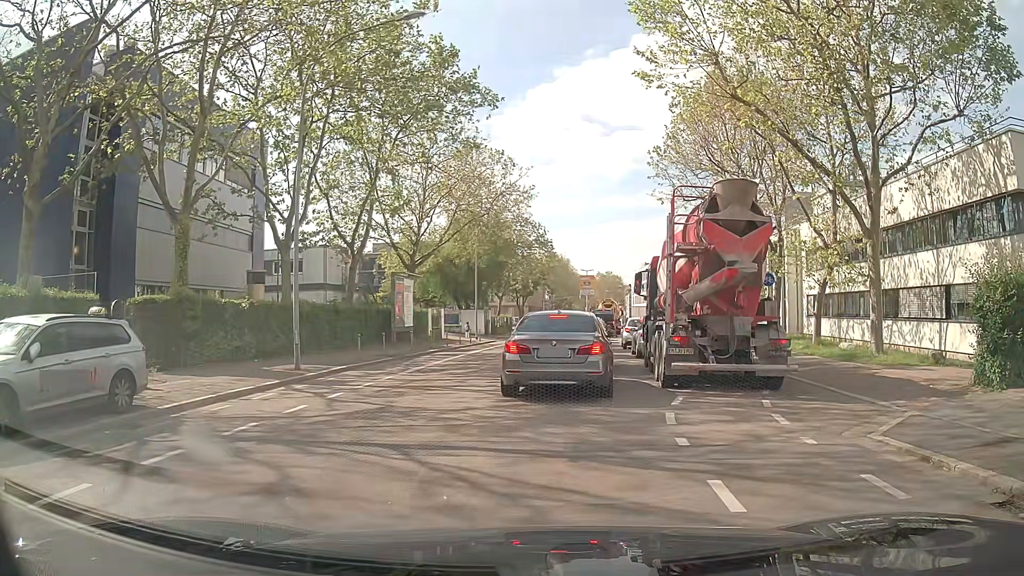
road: tertiary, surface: asphalt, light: Day
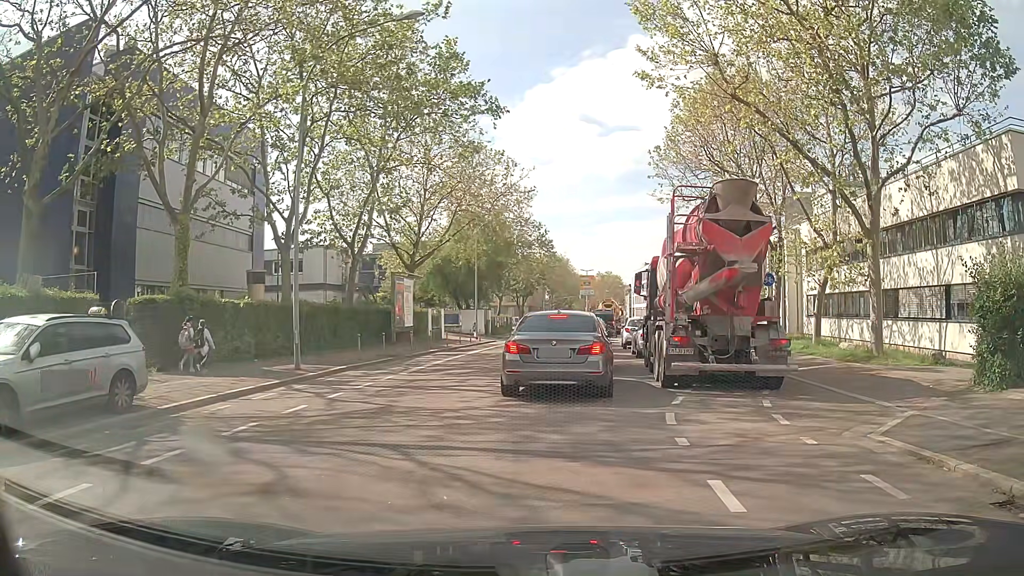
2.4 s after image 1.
(0.0, 0.0) m; 0°
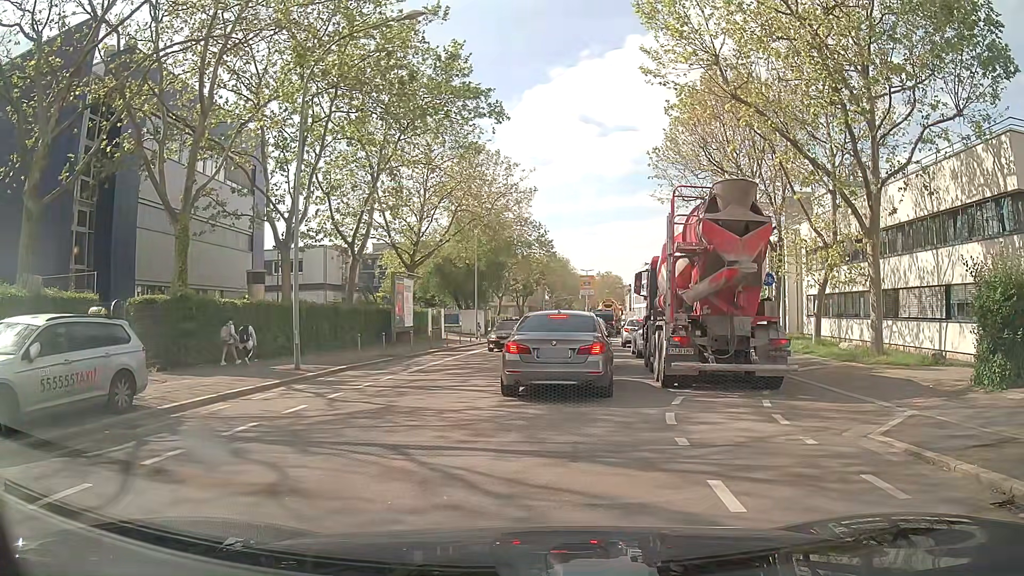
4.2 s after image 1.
(0.0, 0.0) m; 0°
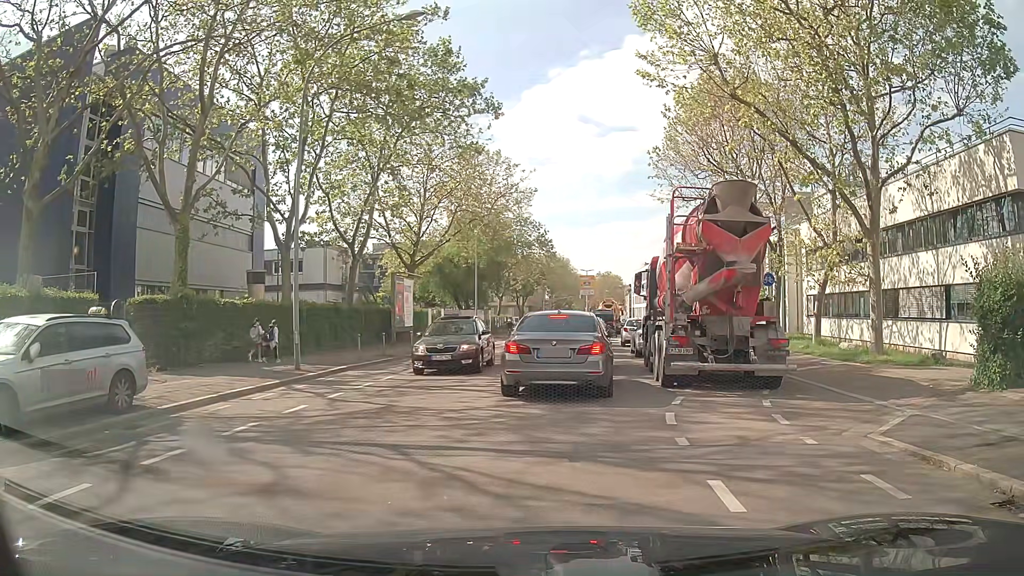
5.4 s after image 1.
(0.0, 0.0) m; 0°
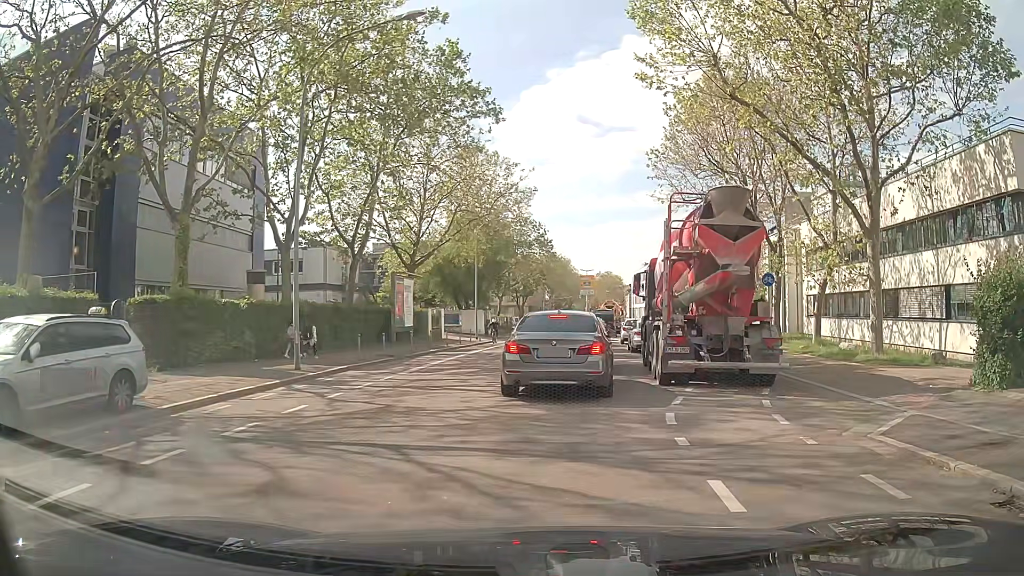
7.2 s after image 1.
(0.0, 0.0) m; 0°
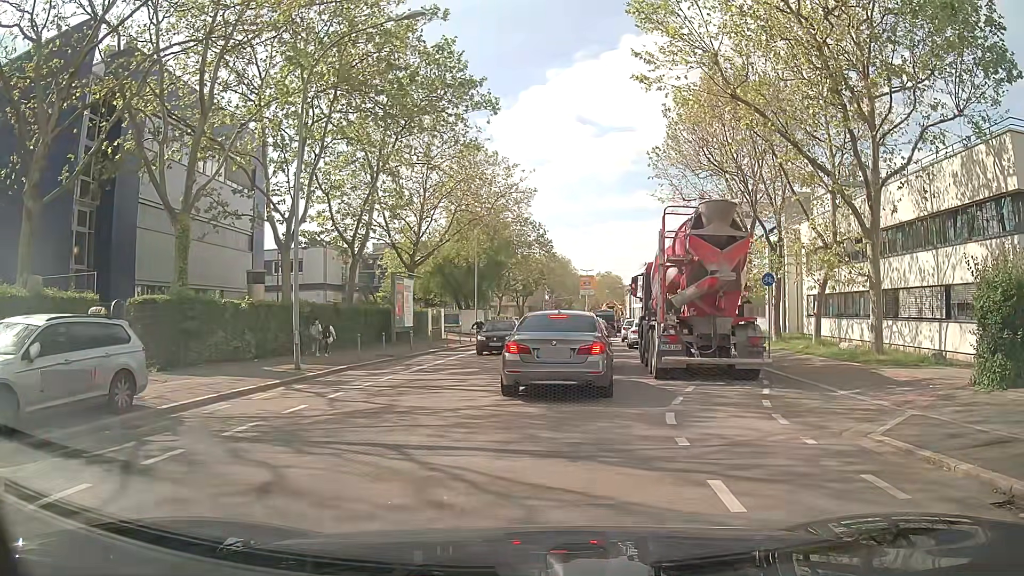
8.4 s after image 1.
(0.0, 0.0) m; 0°
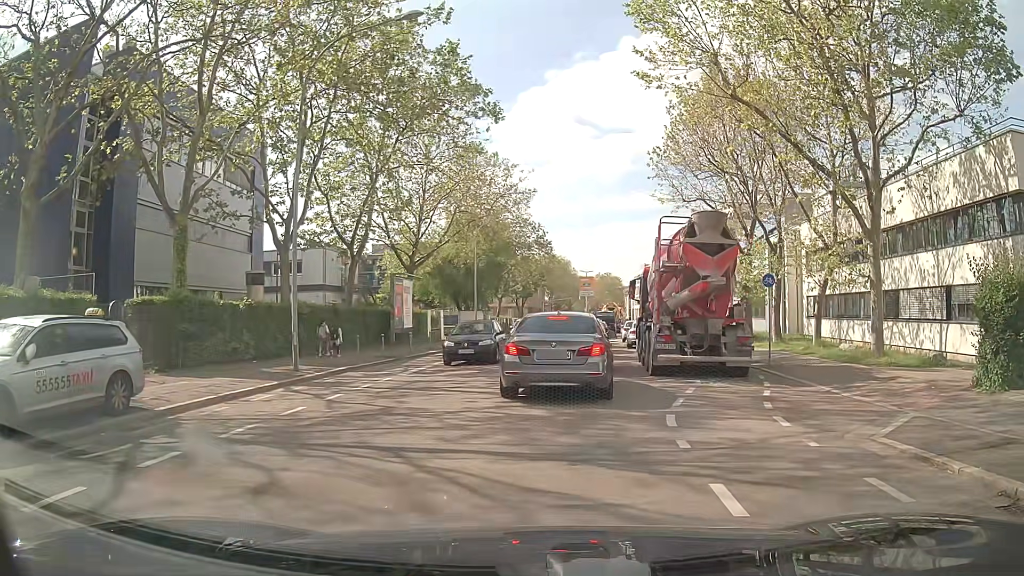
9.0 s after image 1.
(0.0, +0.1) m; 0°
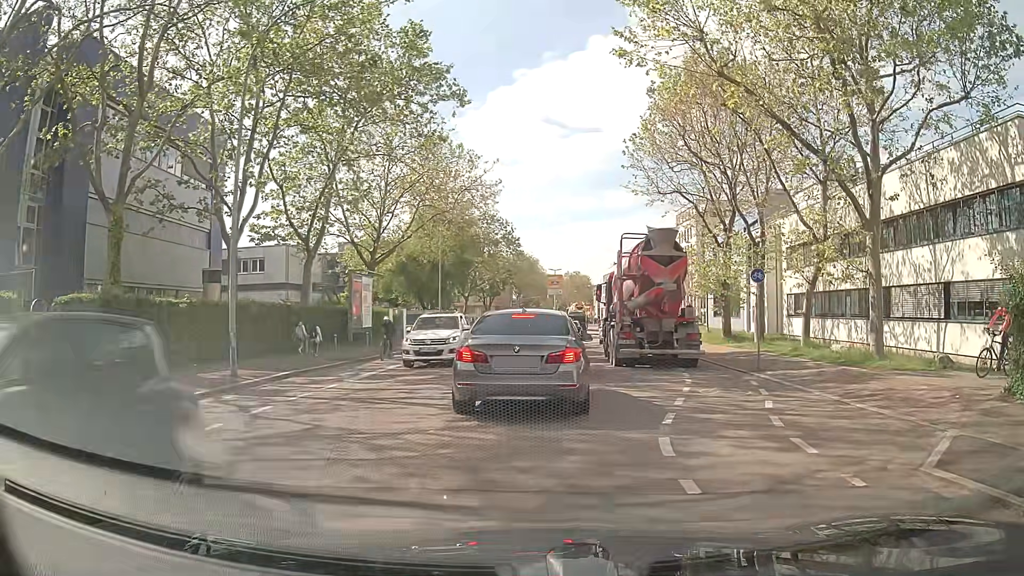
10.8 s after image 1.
(+0.1, +2.1) m; +4°
